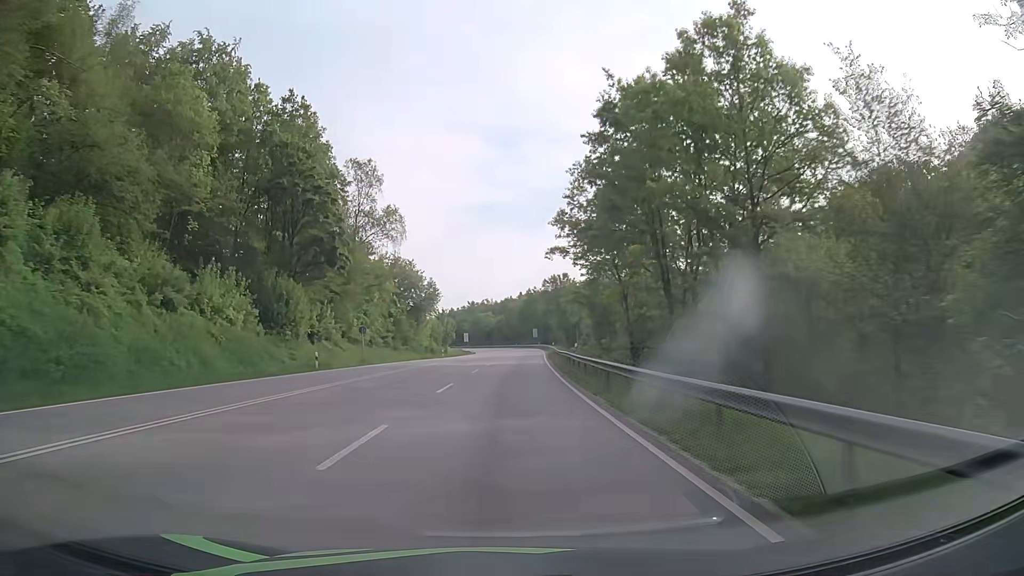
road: primary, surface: asphalt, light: Day
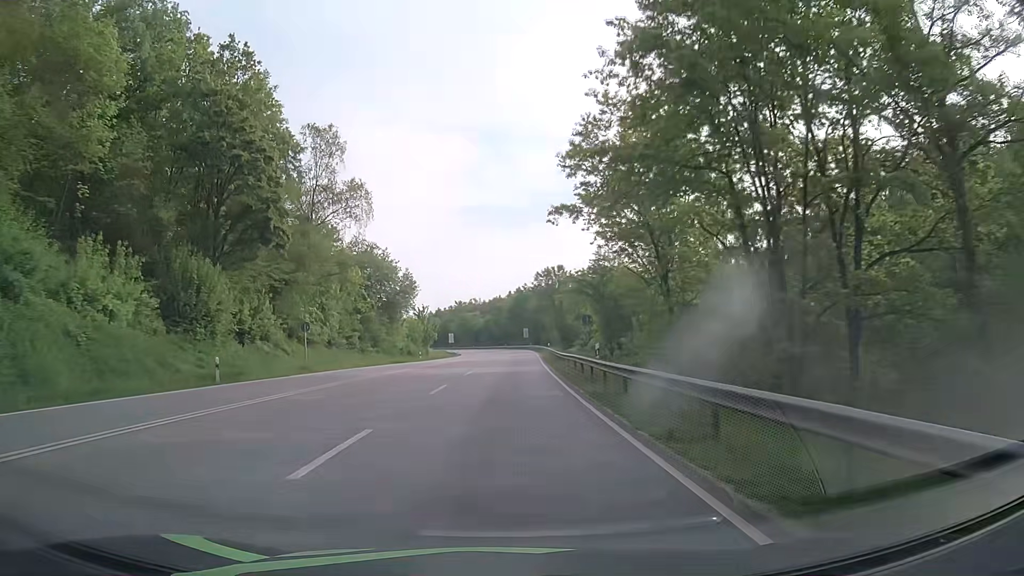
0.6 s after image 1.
(+0.1, +12.3) m; +1°
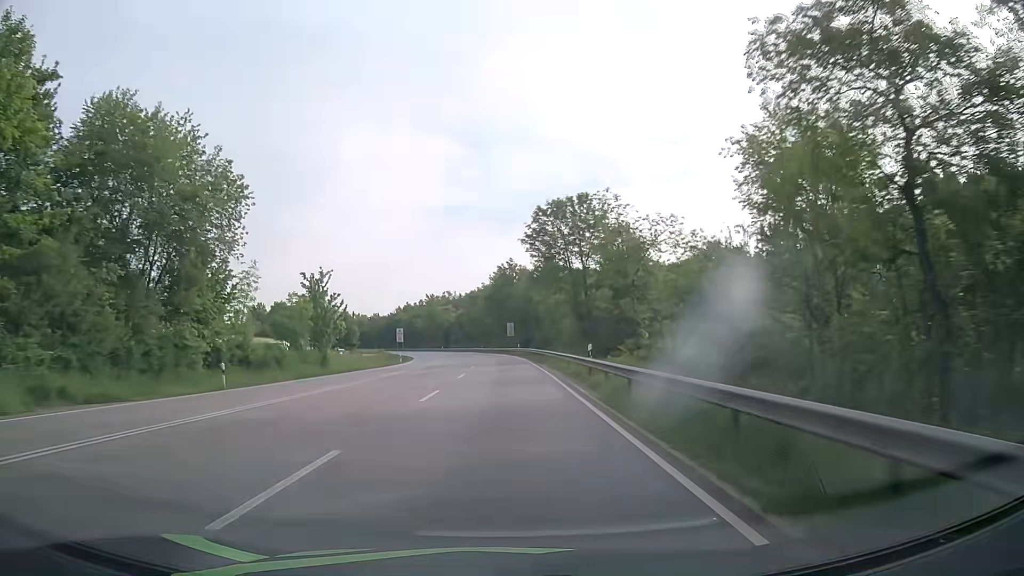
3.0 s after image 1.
(+0.8, +49.3) m; +1°
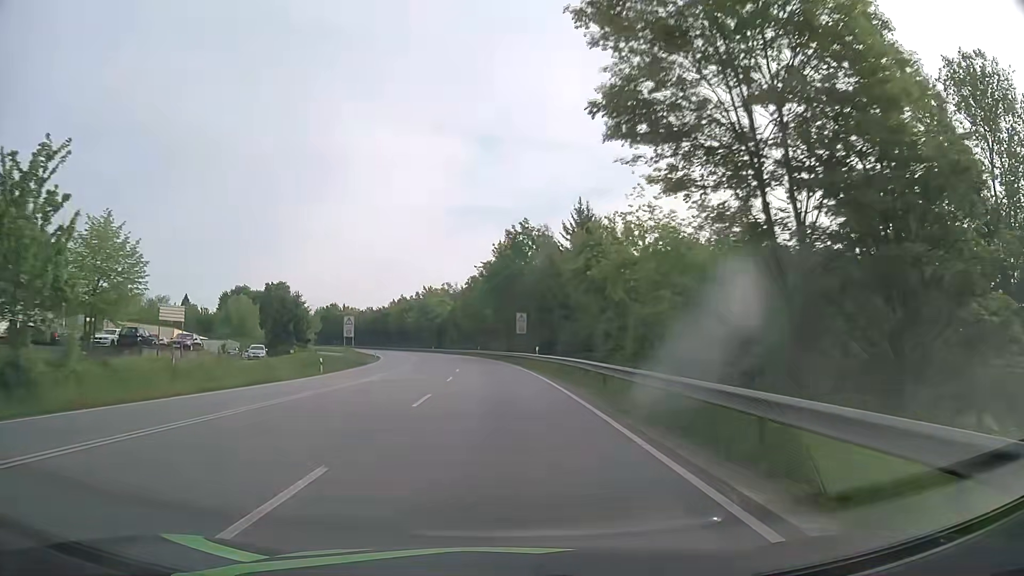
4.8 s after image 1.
(+0.1, +36.9) m; 0°
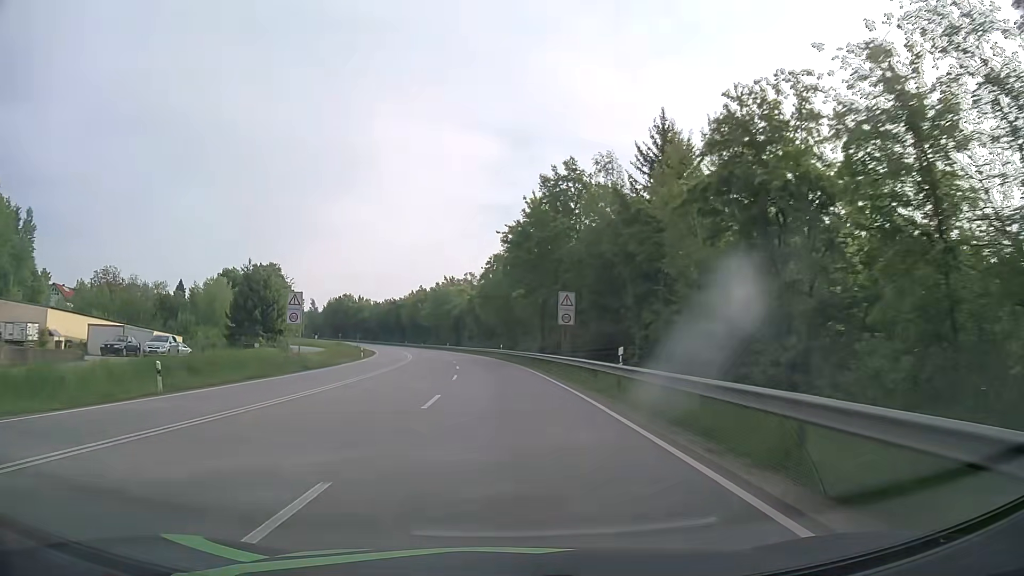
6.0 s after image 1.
(-0.4, +24.5) m; -2°
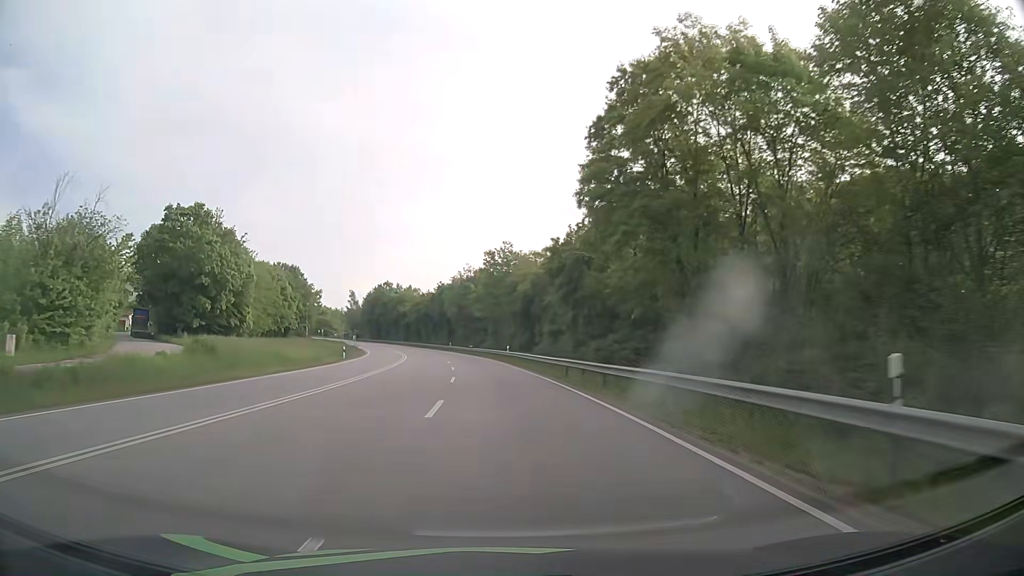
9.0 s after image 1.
(-3.5, +61.2) m; -7°
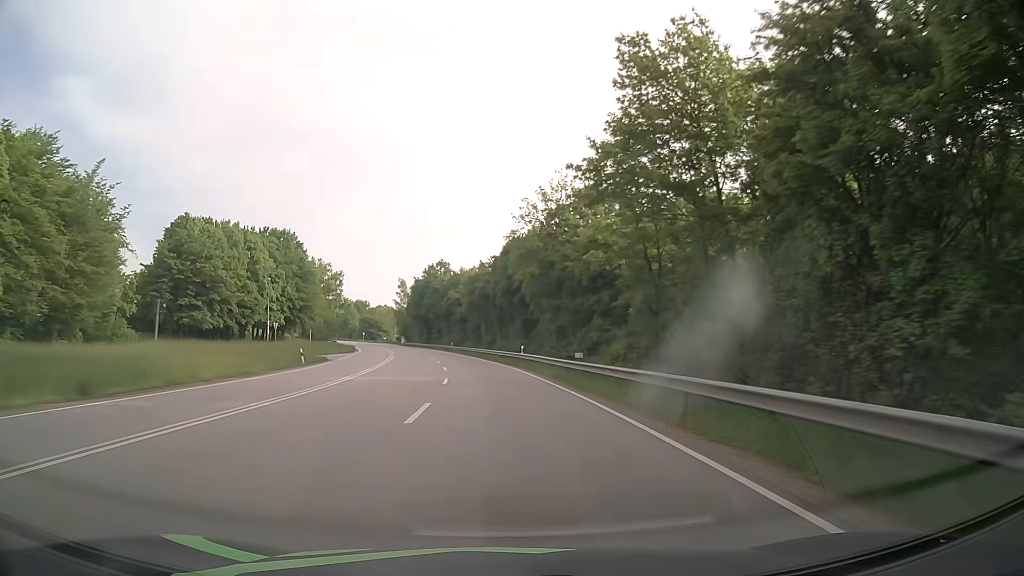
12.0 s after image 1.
(-3.5, +61.1) m; -7°
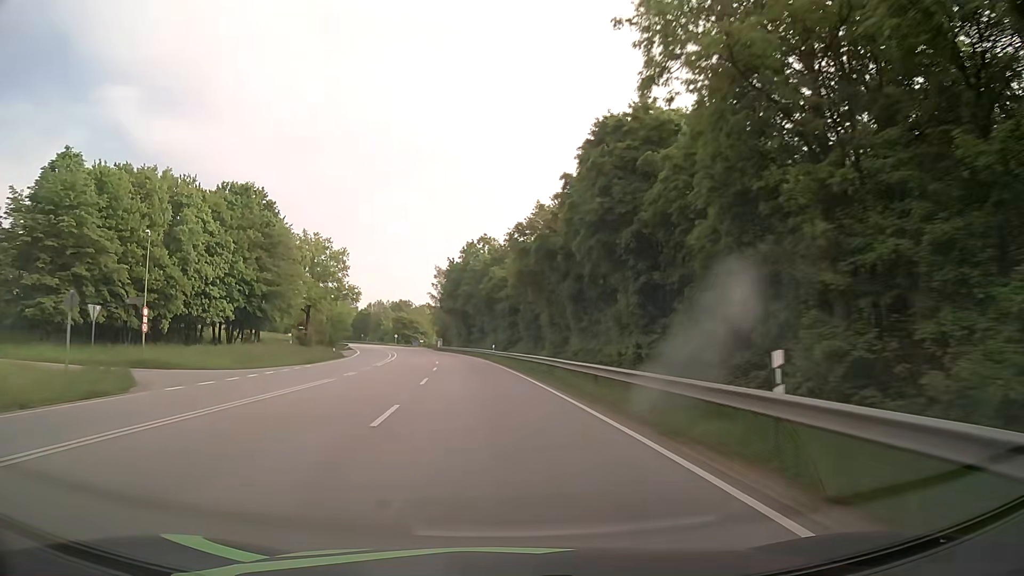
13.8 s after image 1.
(-1.4, +36.8) m; -5°
(0, +10) (0, +20) (-1, +30) (-2, +40) (-3, +50) (-4, +60) (-6, +70) (-7, +80) (-9, +89) (-11, +99) m
